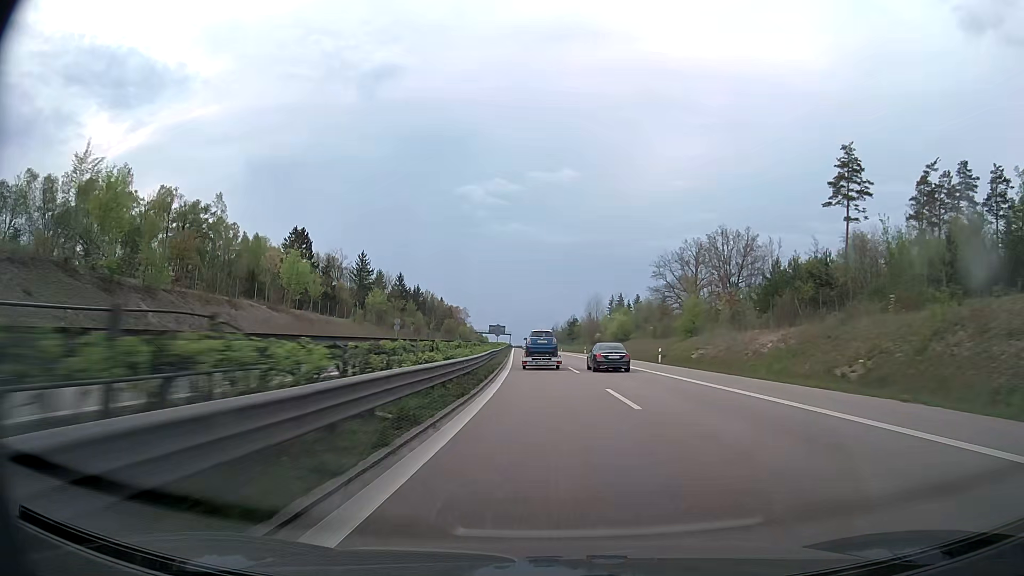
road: trunk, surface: asphalt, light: Day
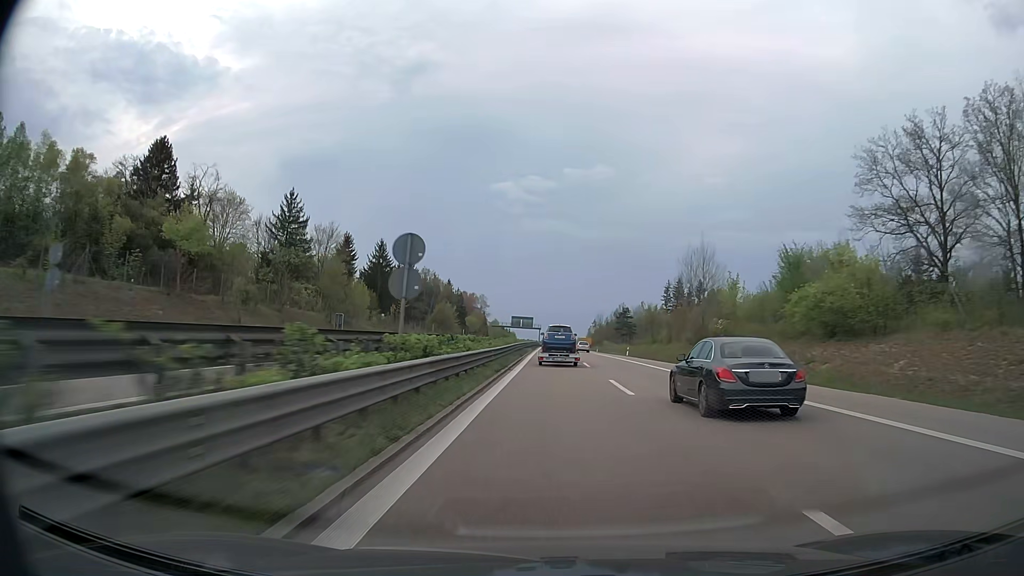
(-3.3, +69.9) m; -4°
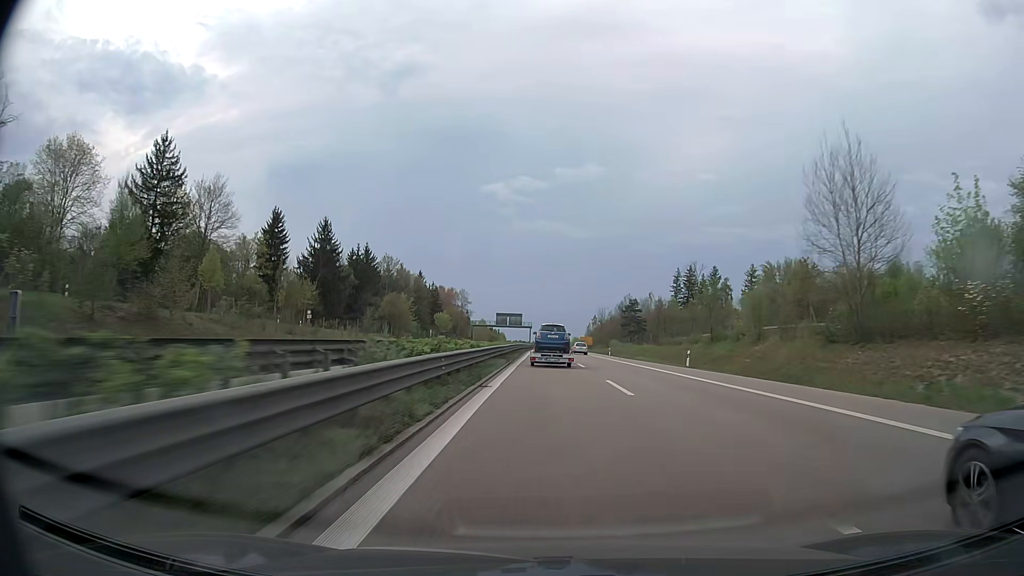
(+0.1, +36.4) m; +1°
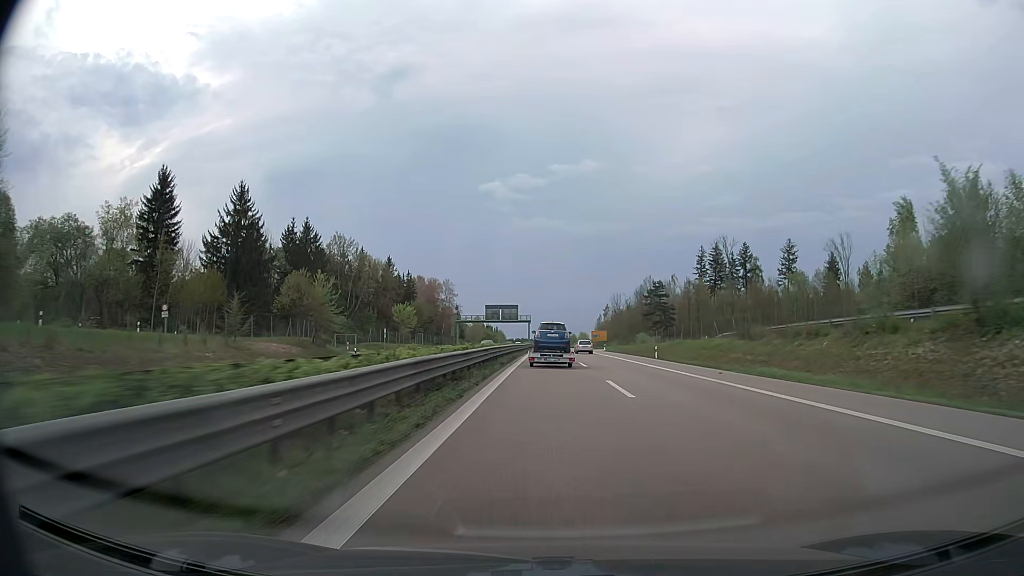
(0.0, +36.7) m; 0°
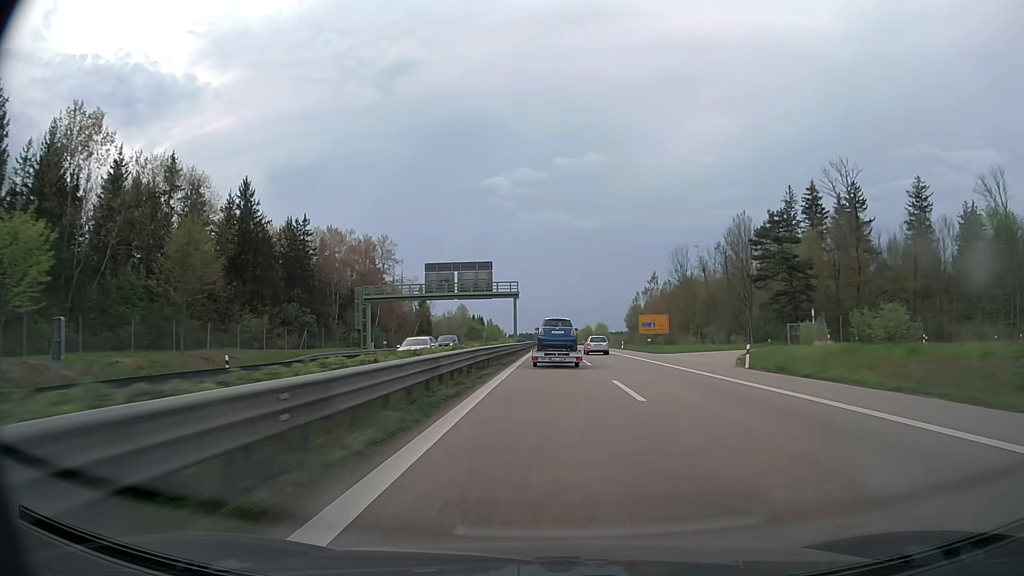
(-0.2, +73.1) m; -1°
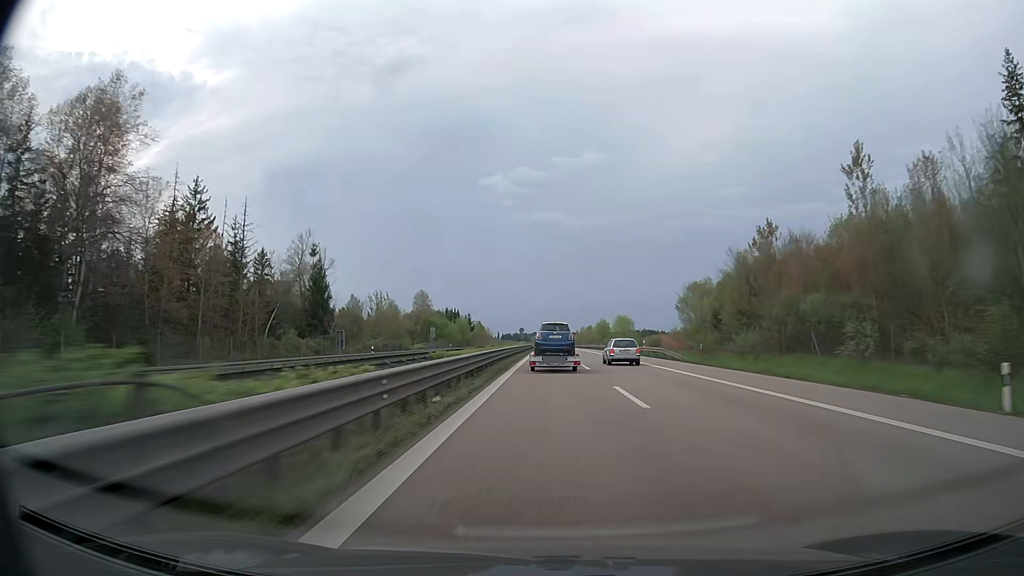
(+0.3, +72.6) m; 0°
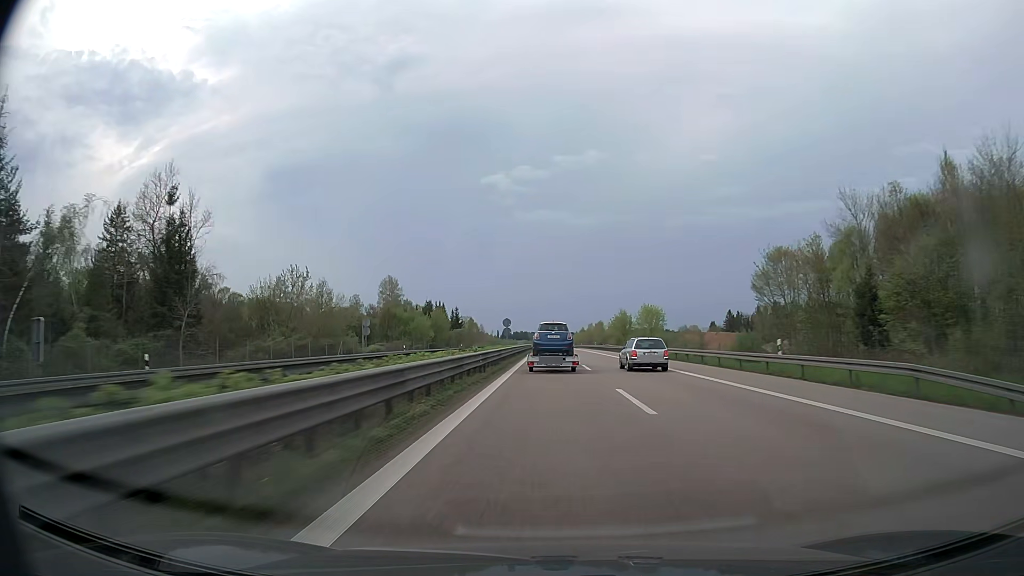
(0.0, +37.0) m; 0°
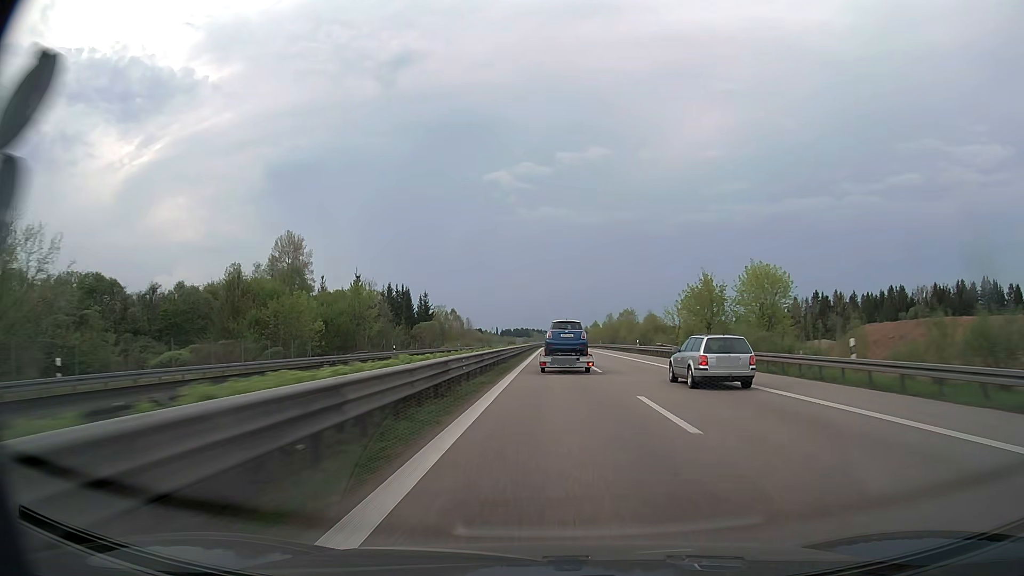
(-0.2, +56.5) m; 0°
(0, +10) (0, +20) (0, +30) (0, +40) (0, +50) (0, +60) (0, +70) (0, +80) (0, +90) (0, +100) m
